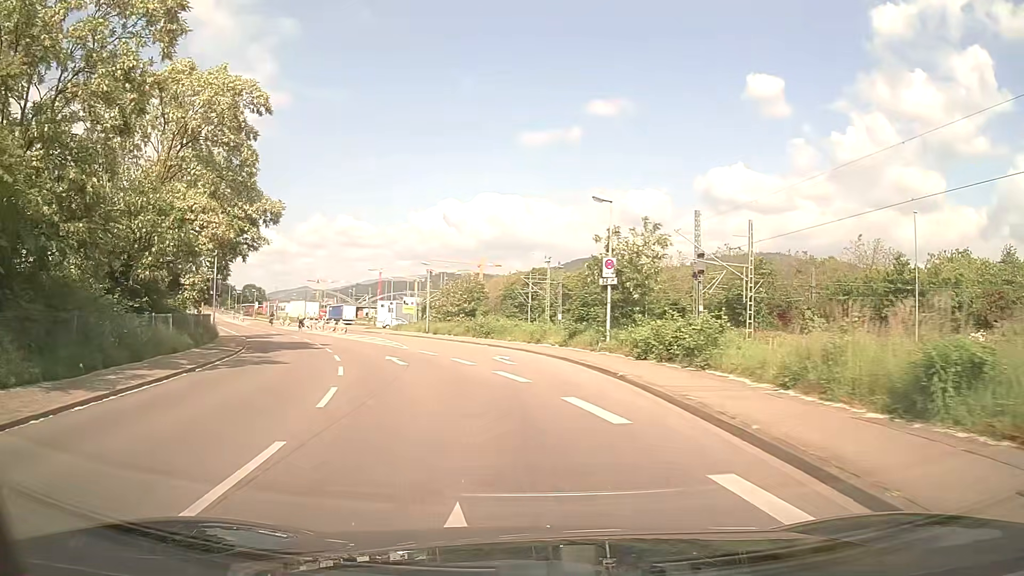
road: unclassified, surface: asphalt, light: Day
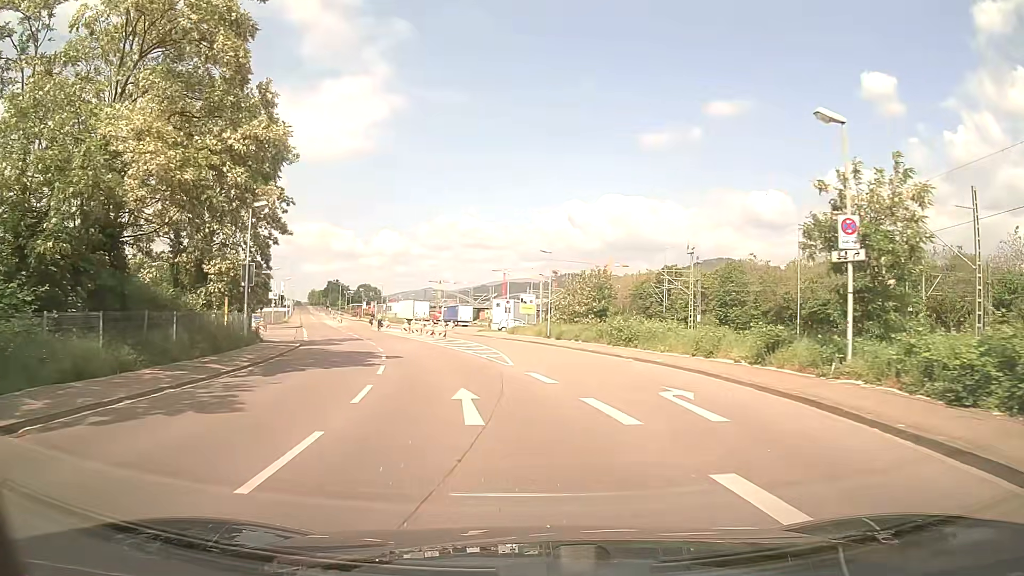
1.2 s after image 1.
(-1.1, +11.5) m; -11°
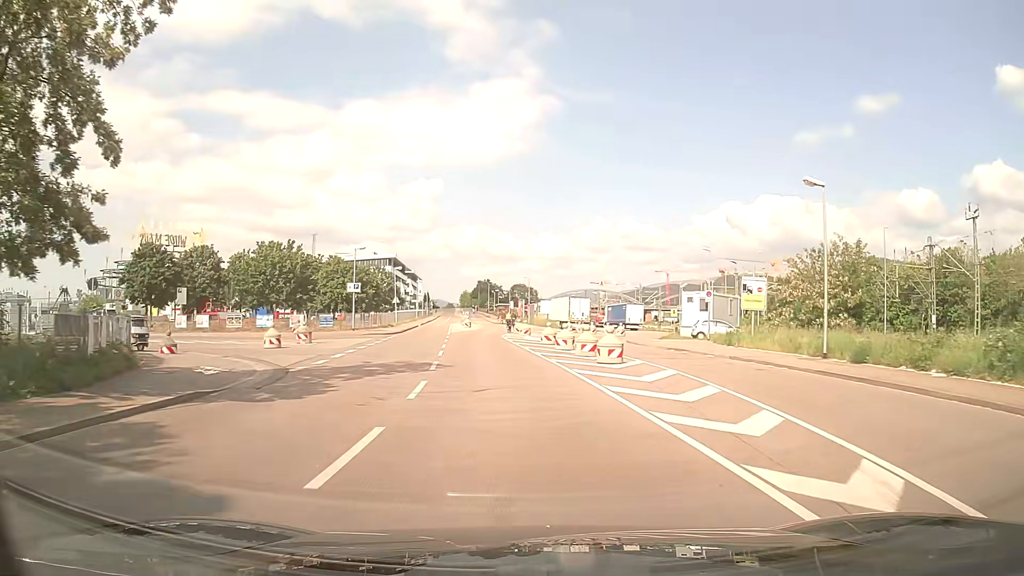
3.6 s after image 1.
(-3.0, +24.0) m; -14°
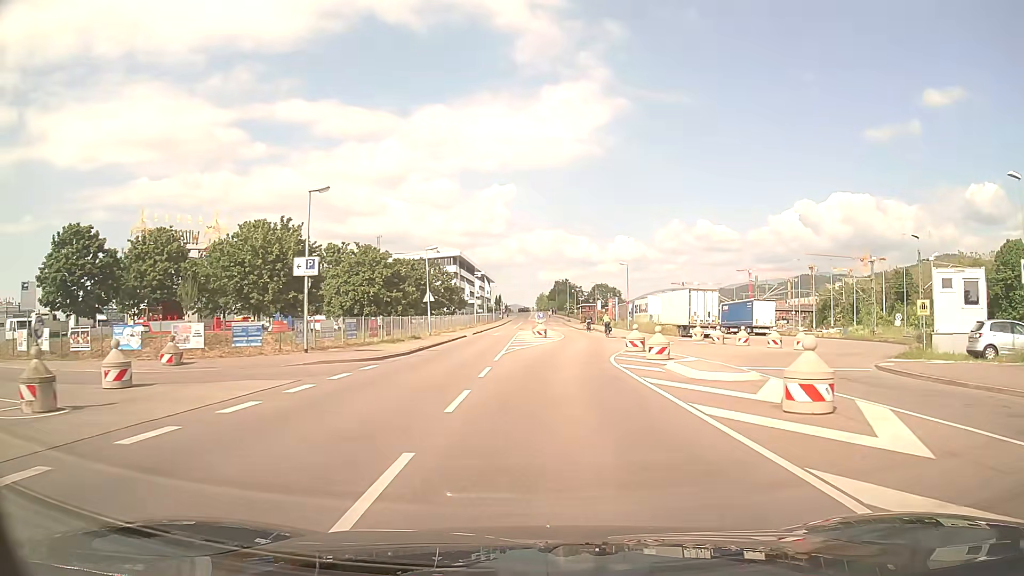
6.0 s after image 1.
(-1.8, +25.5) m; -6°
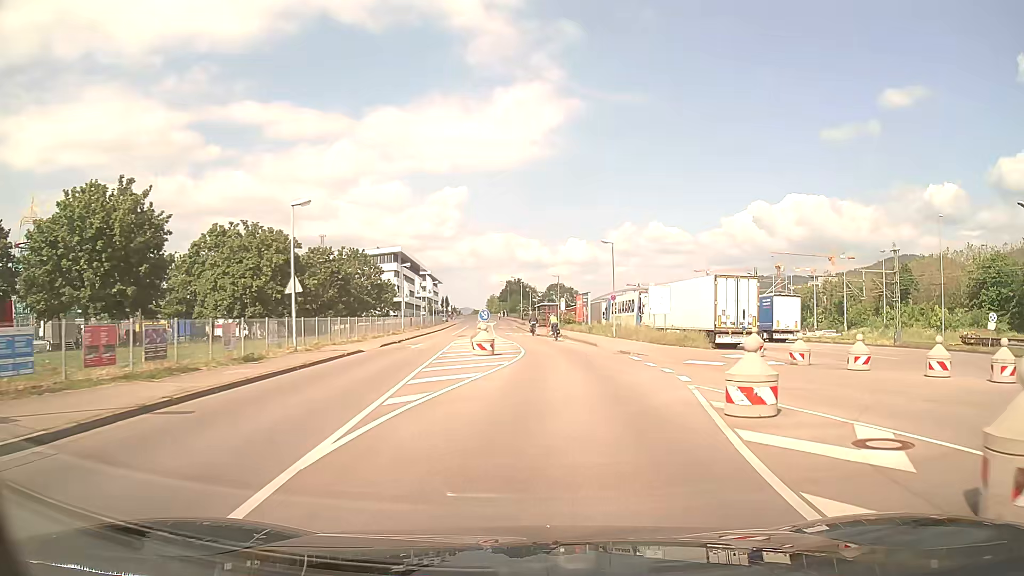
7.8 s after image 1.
(+0.4, +19.5) m; +4°
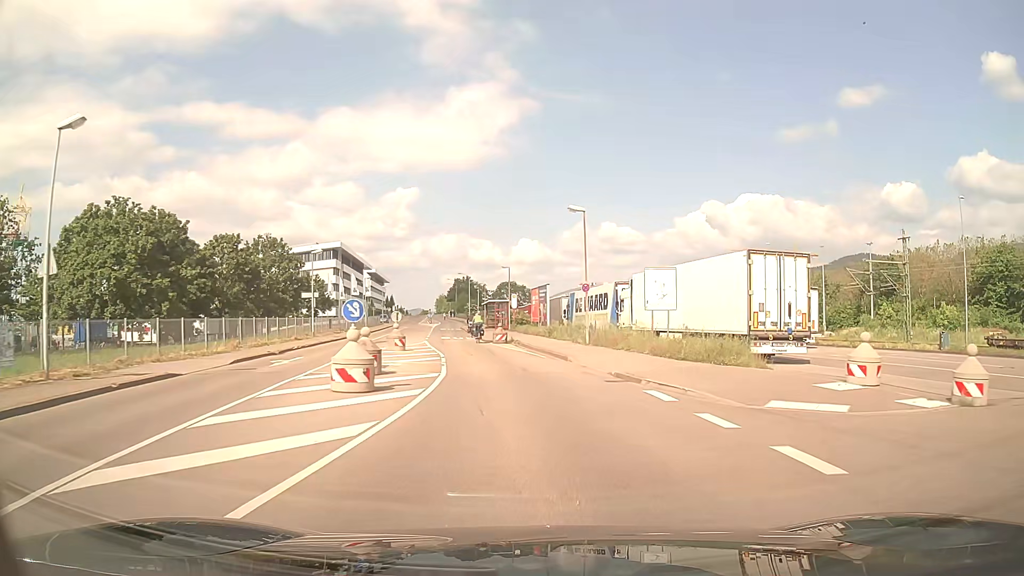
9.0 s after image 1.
(+0.5, +12.9) m; +4°
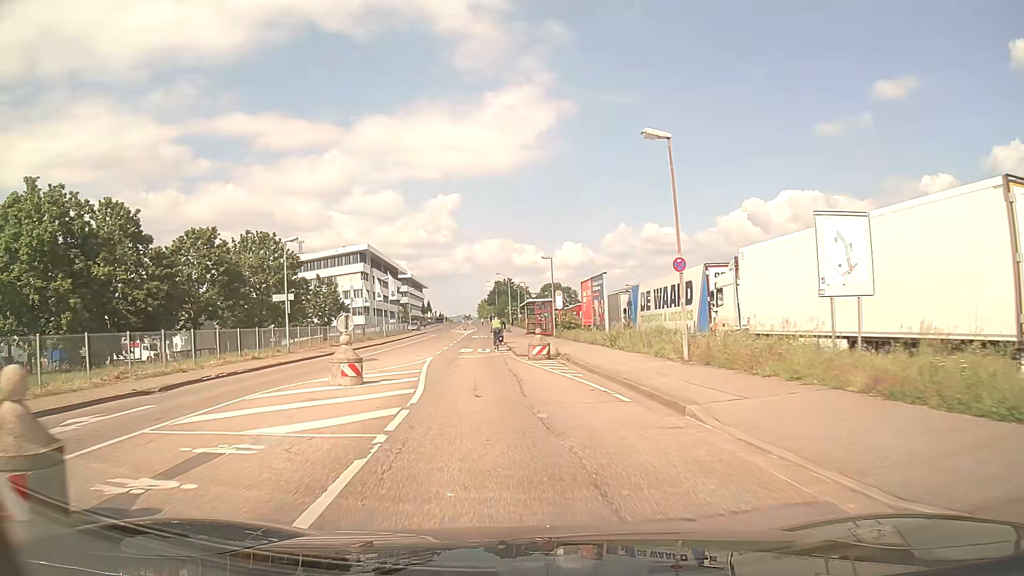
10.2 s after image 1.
(-0.2, +12.8) m; -4°
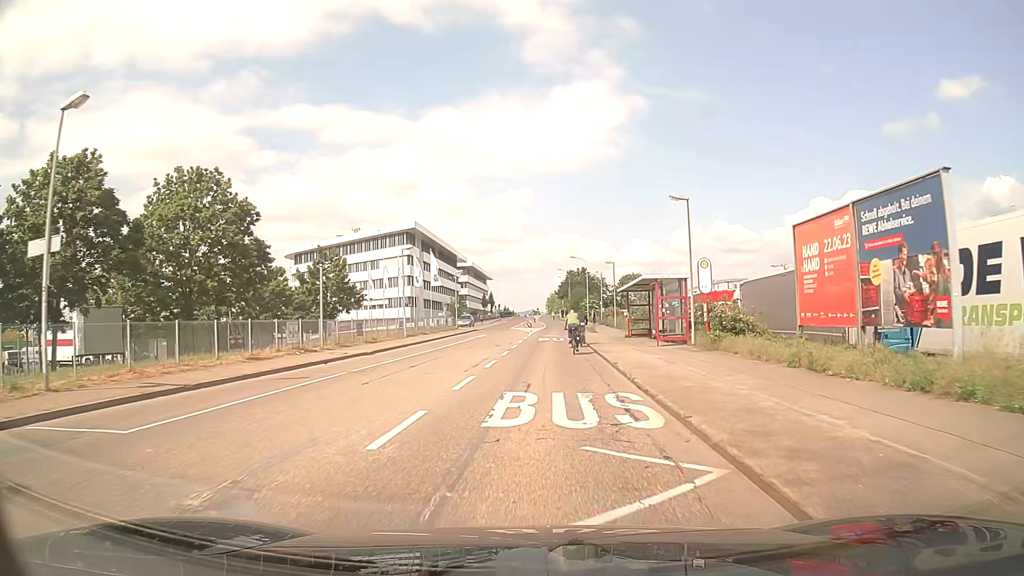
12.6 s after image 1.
(-1.8, +24.0) m; -5°
(0, +10) (0, +20) (0, +30) (+1, +40) (+1, +50) (+2, +60) (+3, +70) (+3, +80) (+3, +90) (+2, +100) m
